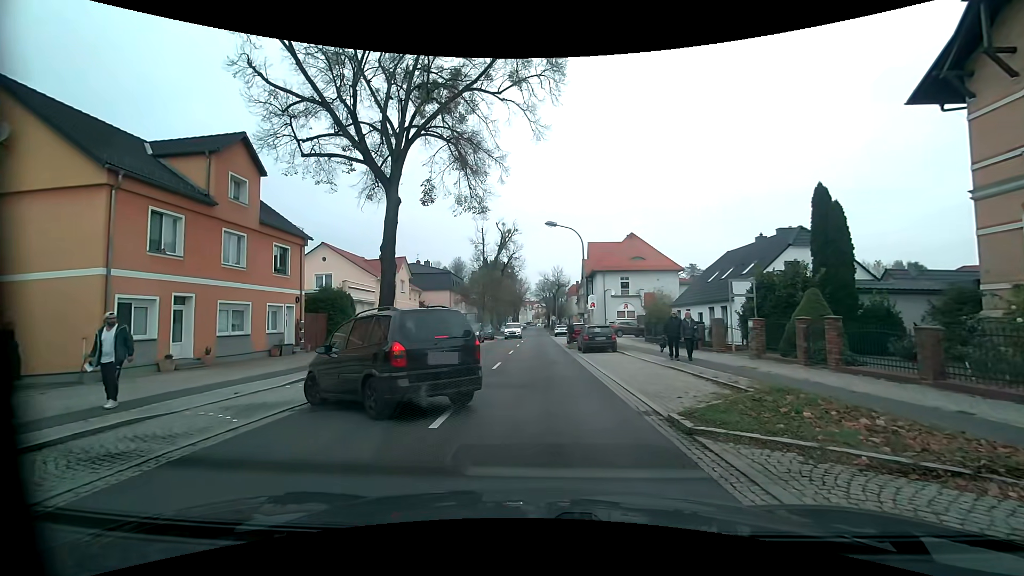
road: primary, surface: asphalt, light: Day
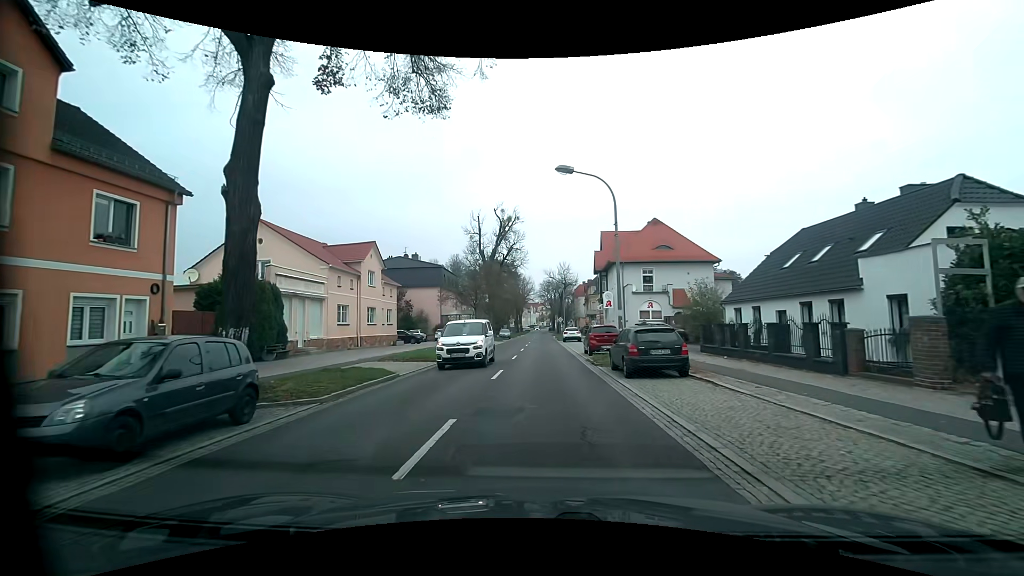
(+0.2, +12.0) m; +1°
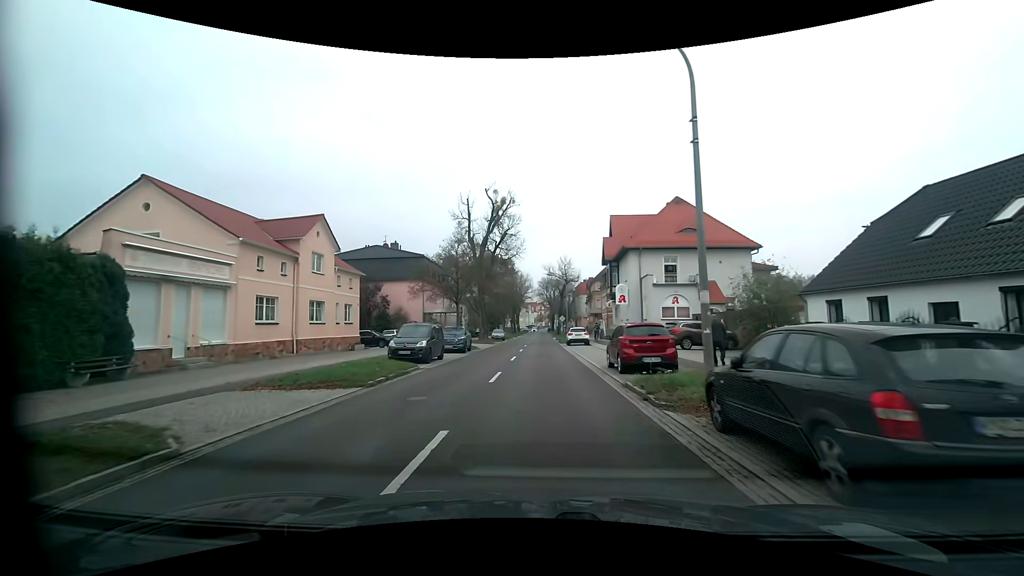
(0.0, +10.3) m; +1°
(0, +10) (0, +20) (0, +30) (0, +40) (-1, +50) (-1, +60) (-1, +70) (-1, +80) (-1, +90) (-1, +100) m
